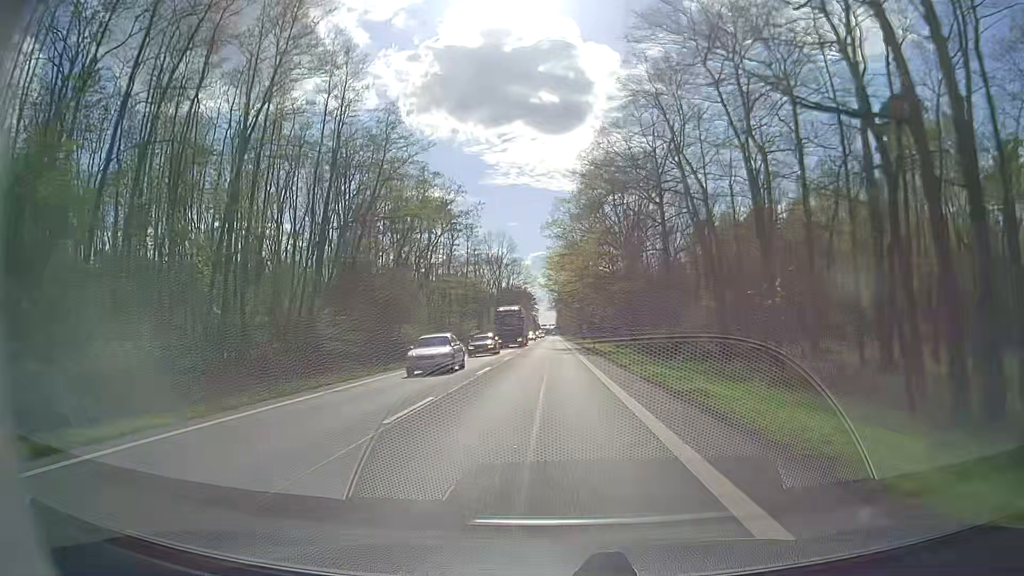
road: secondary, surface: asphalt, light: Day
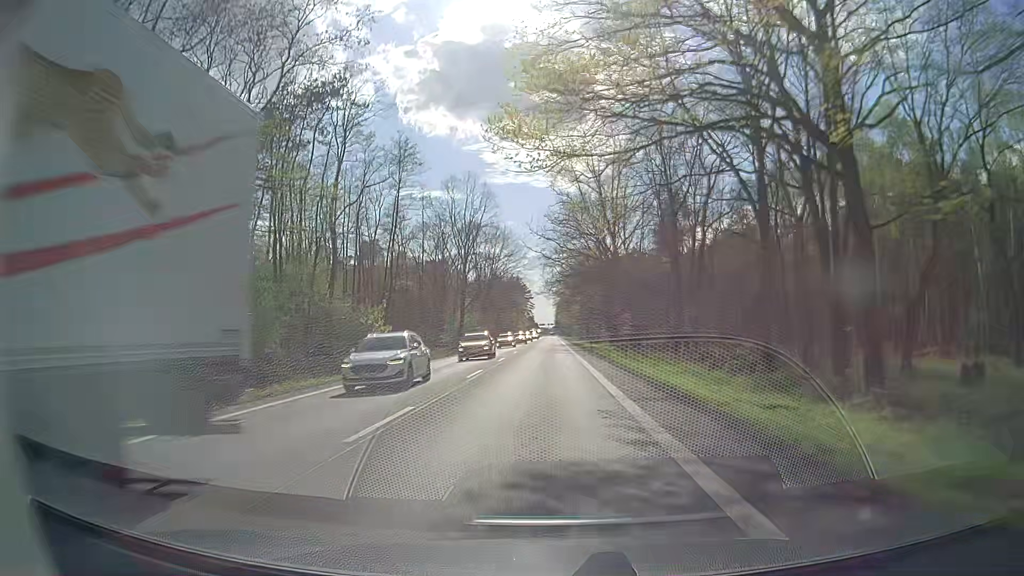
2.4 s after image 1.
(0.0, +50.4) m; 0°
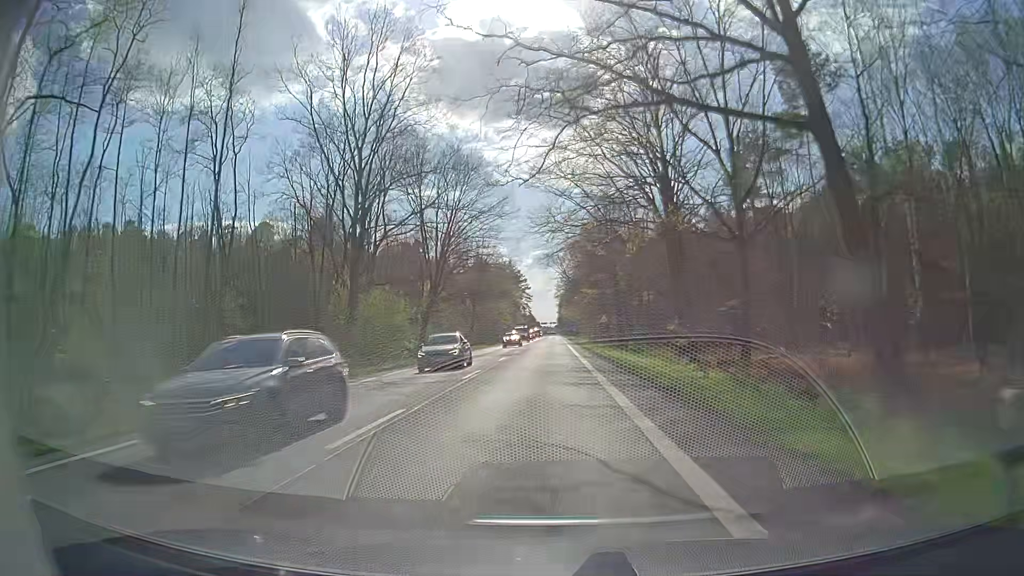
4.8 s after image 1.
(-0.1, +49.0) m; 0°
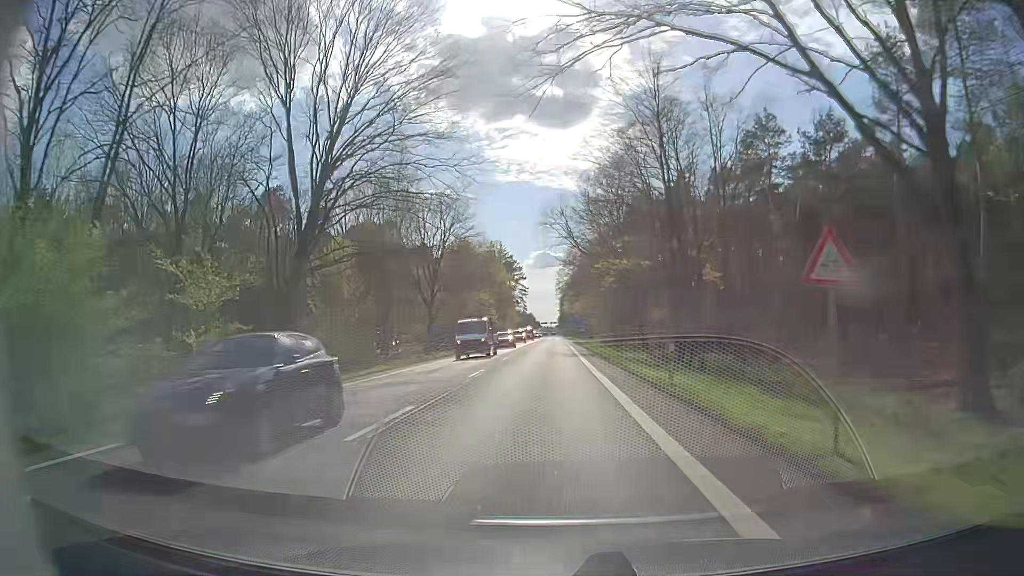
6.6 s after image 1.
(-0.3, +35.9) m; -1°
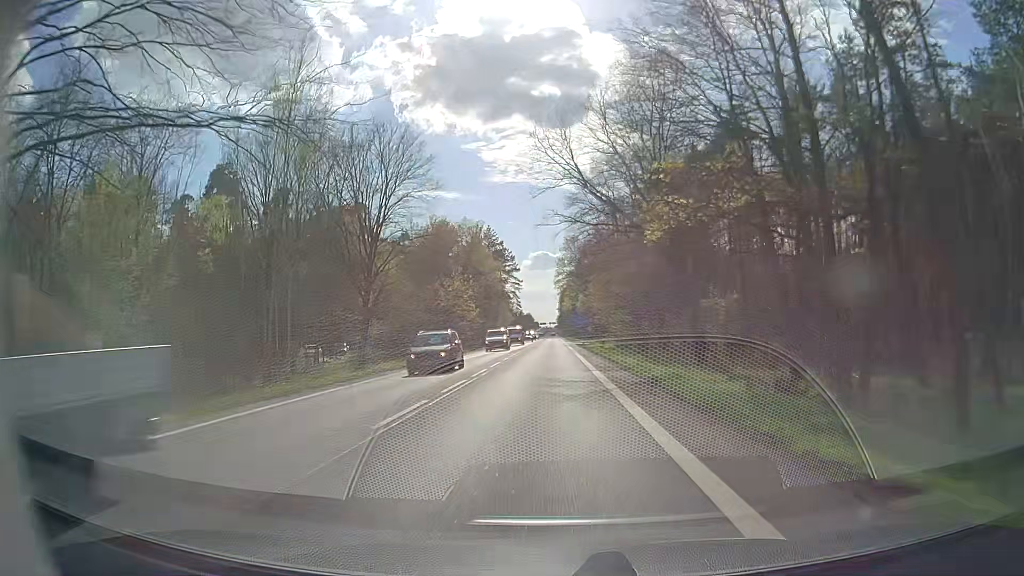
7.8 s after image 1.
(+0.3, +23.6) m; +1°
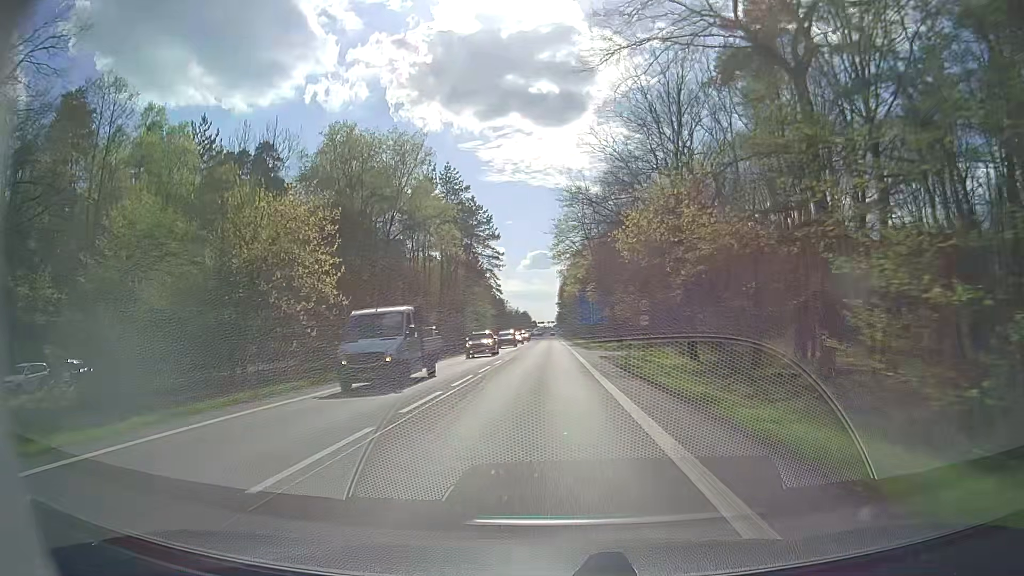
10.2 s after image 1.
(0.0, +46.2) m; 0°
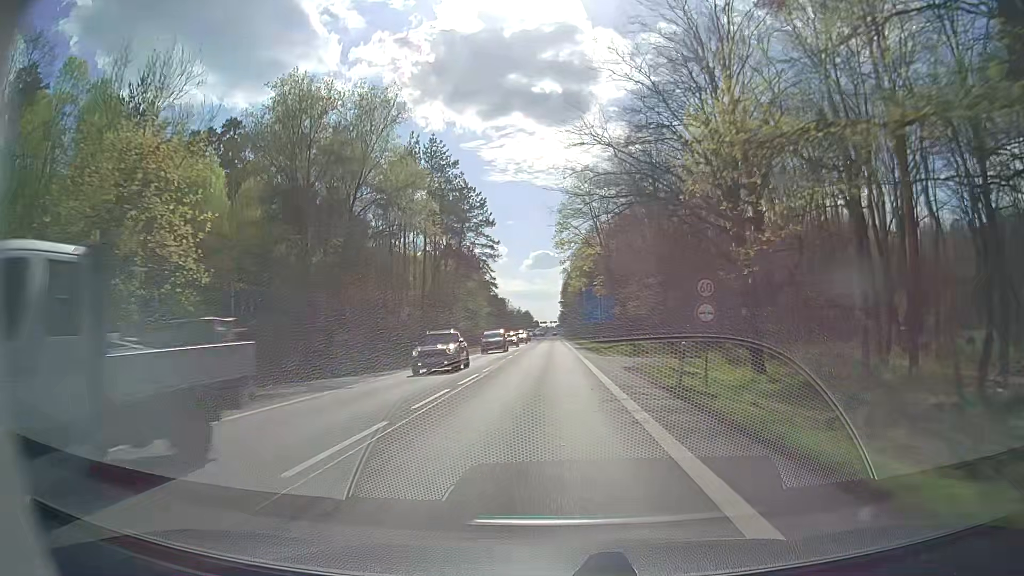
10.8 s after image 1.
(0.0, +11.4) m; 0°
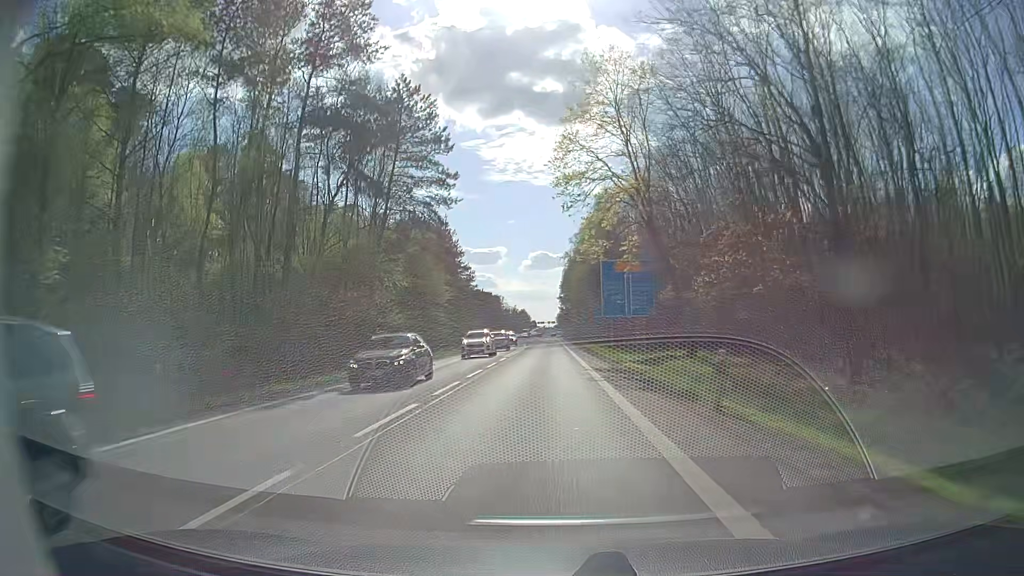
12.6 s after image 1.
(-0.1, +33.7) m; 0°
(0, +10) (0, +20) (0, +30) (0, +40) (0, +50) (0, +60) (0, +70) (0, +80) (0, +90) (0, +100) m
